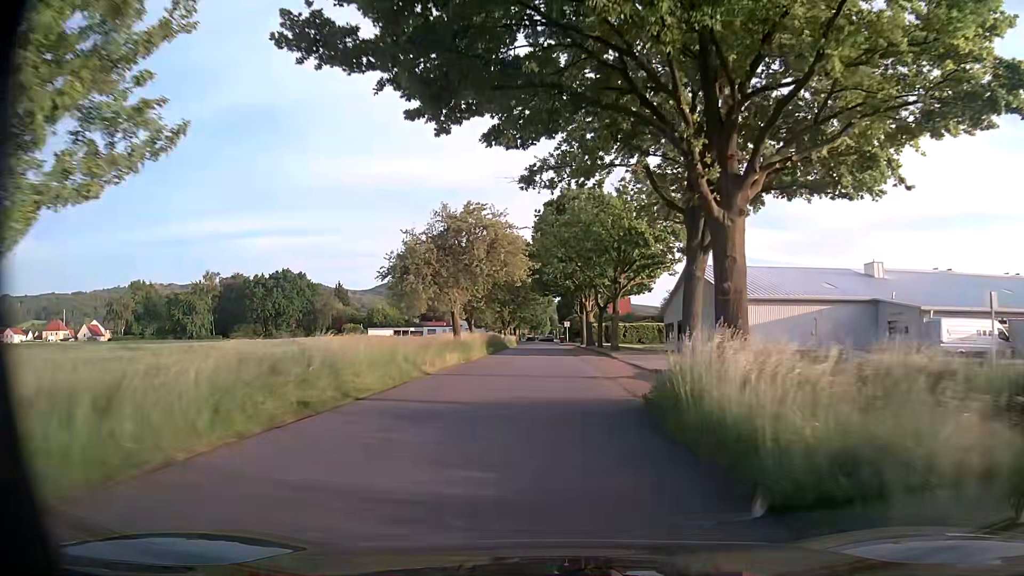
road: unclassified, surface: asphalt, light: Day
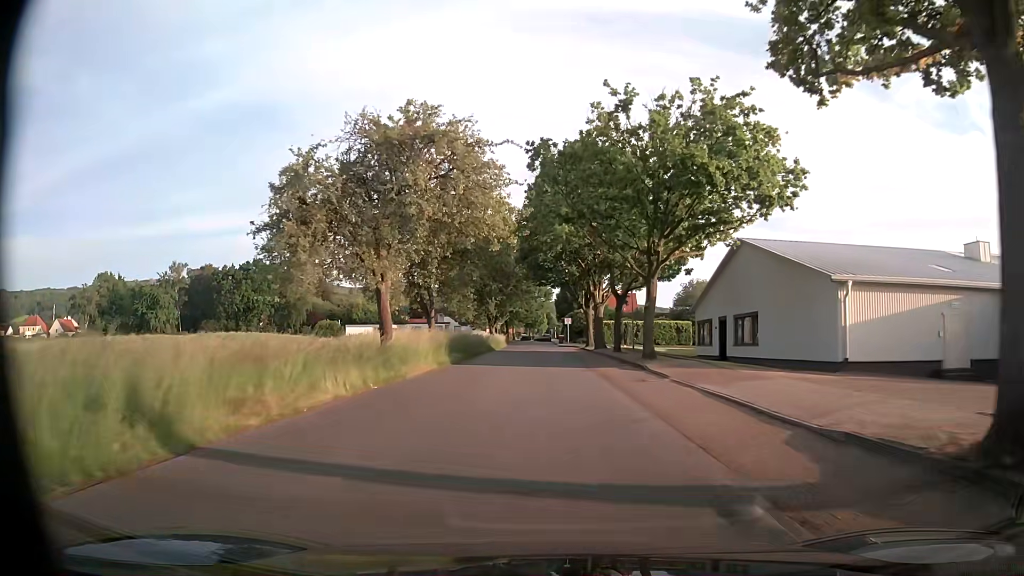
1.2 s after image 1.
(+0.1, +15.5) m; -1°
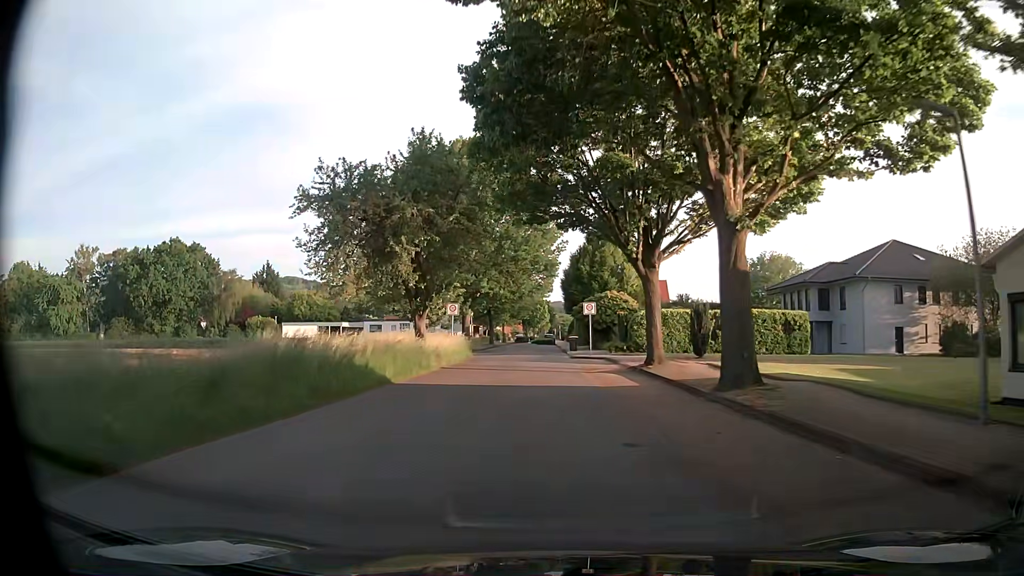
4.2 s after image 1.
(+0.7, +36.4) m; +1°
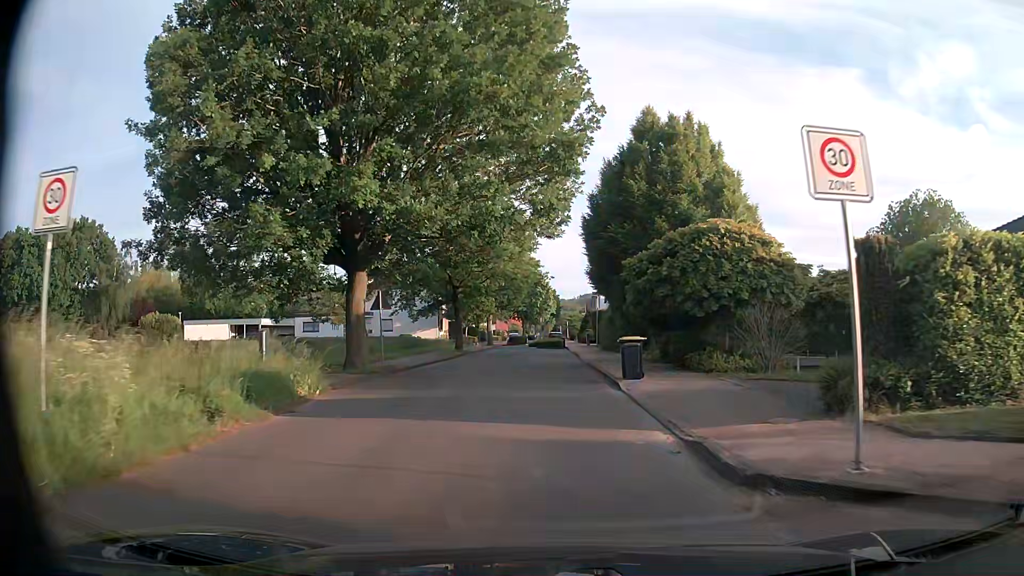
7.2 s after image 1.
(-0.4, +32.4) m; 0°
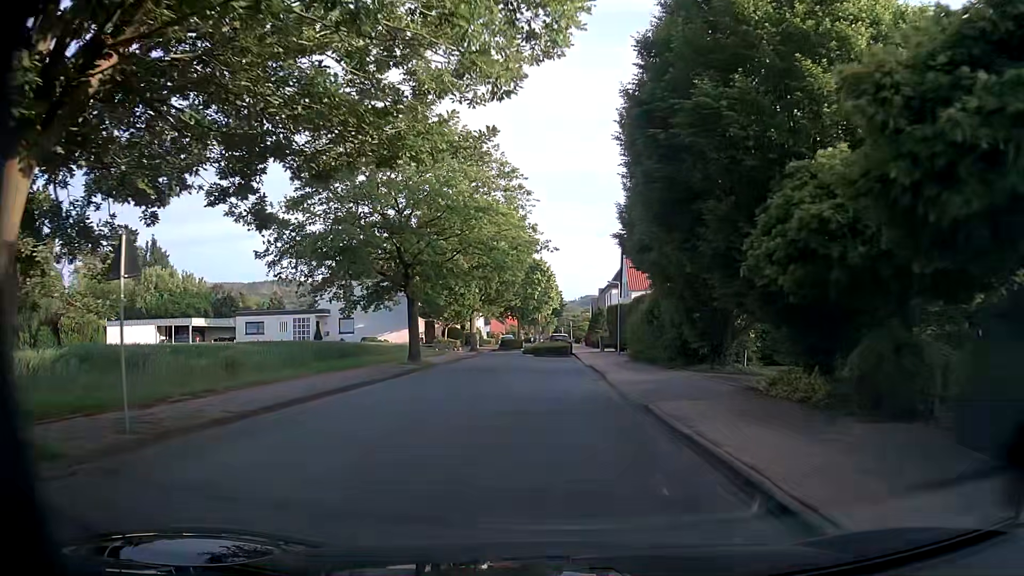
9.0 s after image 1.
(-0.1, +15.9) m; 0°
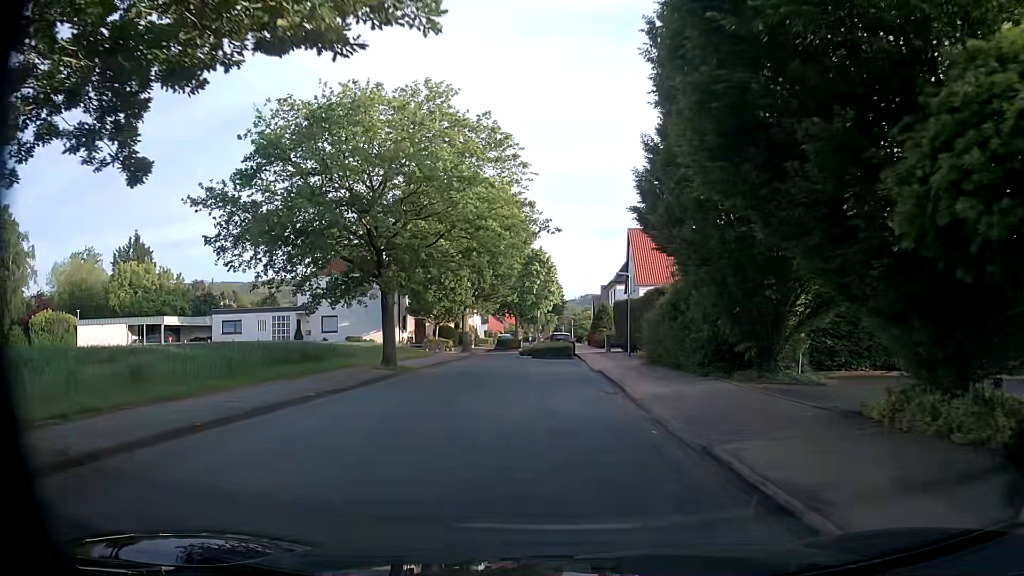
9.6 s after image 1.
(0.0, +4.9) m; 0°
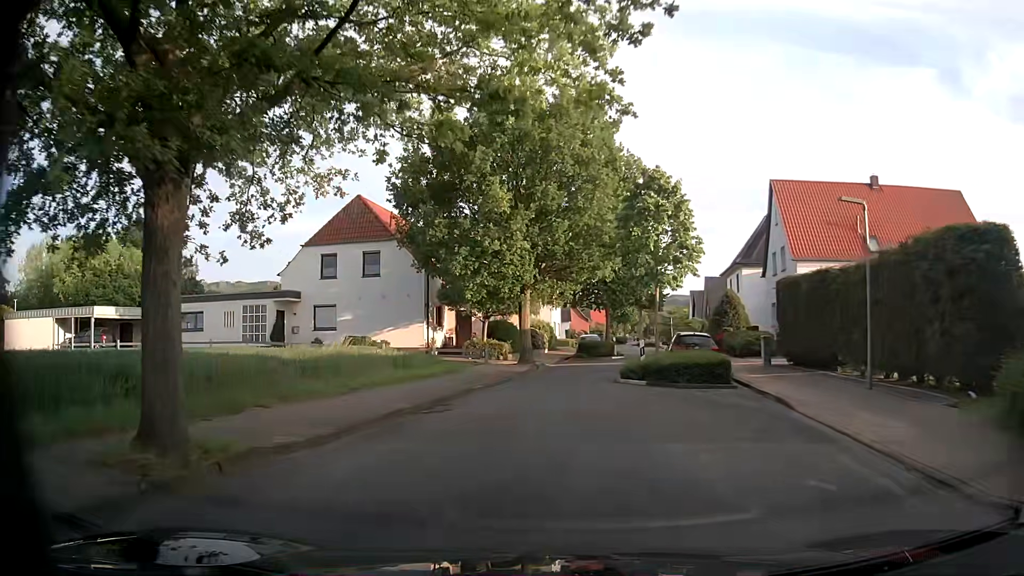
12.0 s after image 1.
(-1.1, +19.6) m; -8°
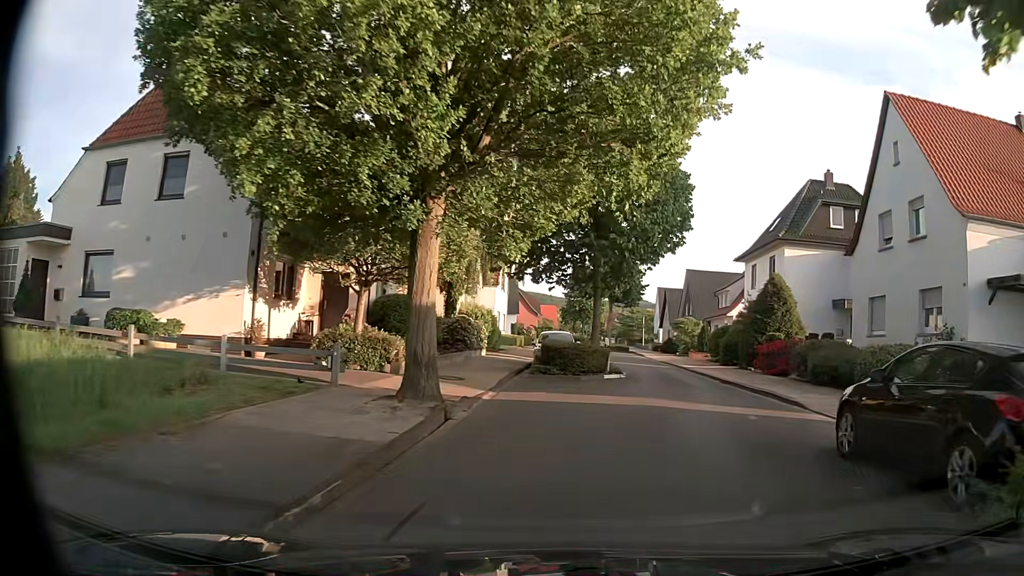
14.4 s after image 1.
(+0.2, +18.2) m; +6°
(+1, +10) (+3, +20) (+5, +30) (+5, +40) (+4, +49) (+3, +59) (+3, +69) (+5, +79) (+7, +89) (+8, +99) m
